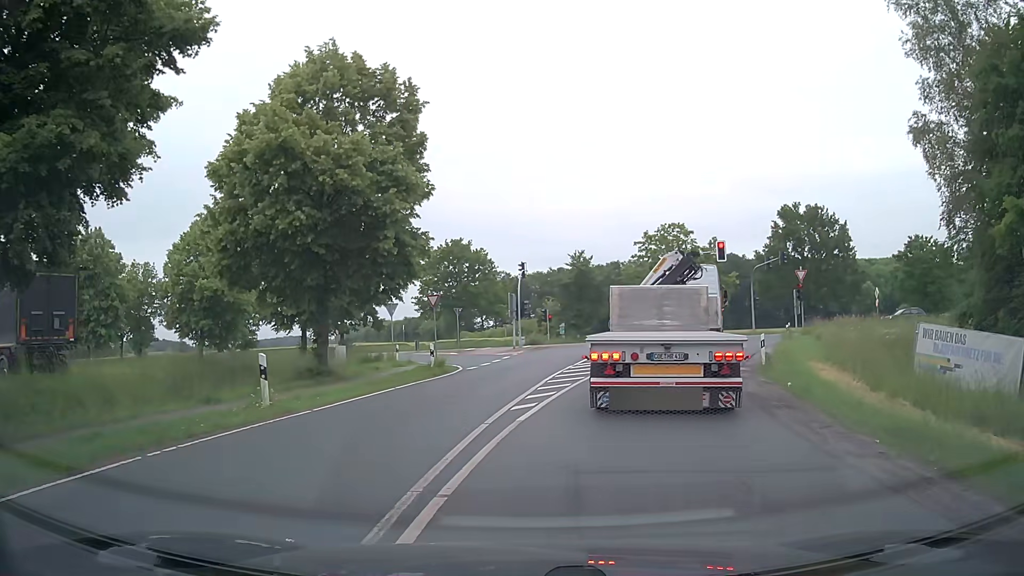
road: secondary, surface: asphalt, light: Day
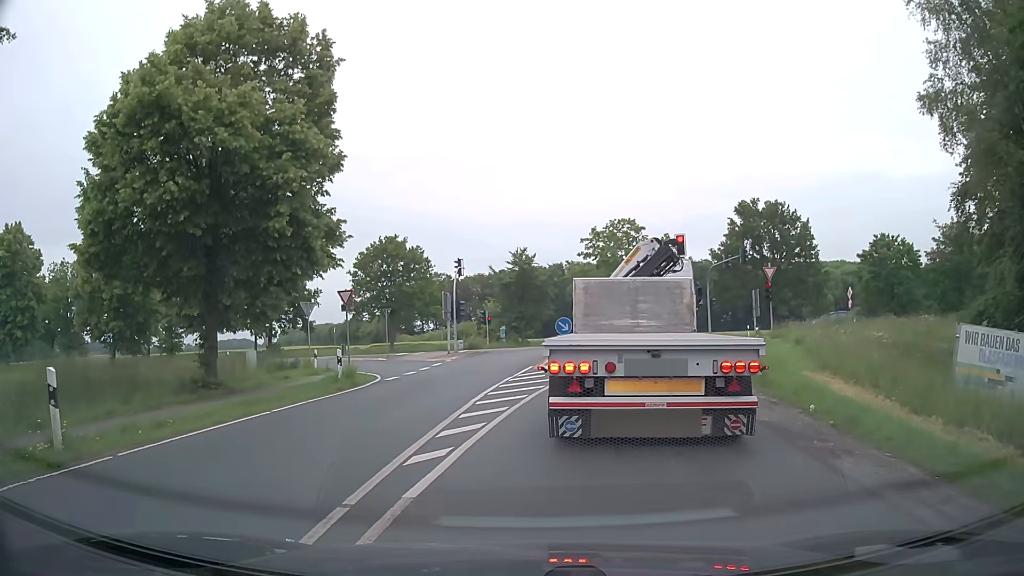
(+0.2, +4.4) m; +6°
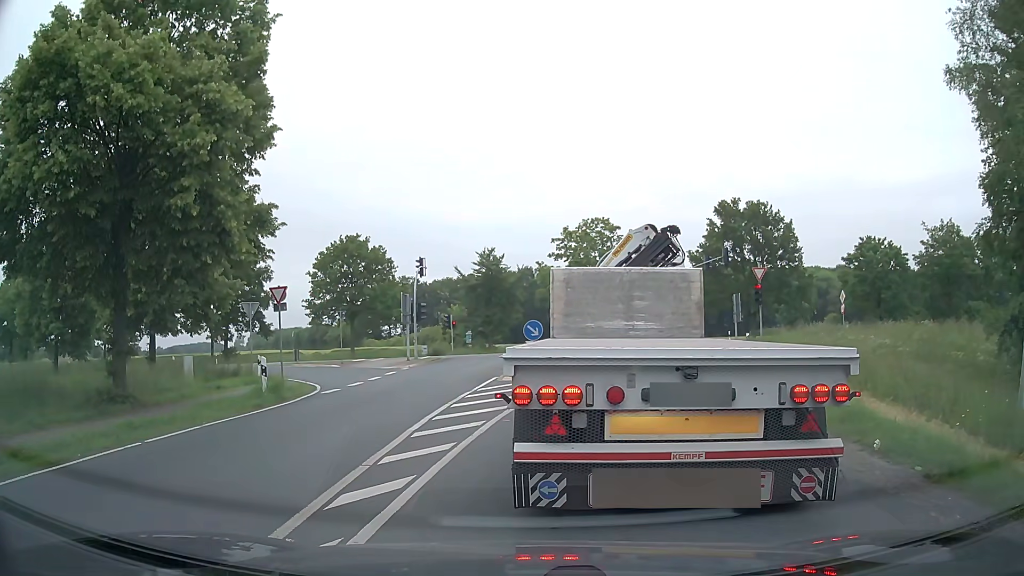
(+0.1, +3.2) m; +4°
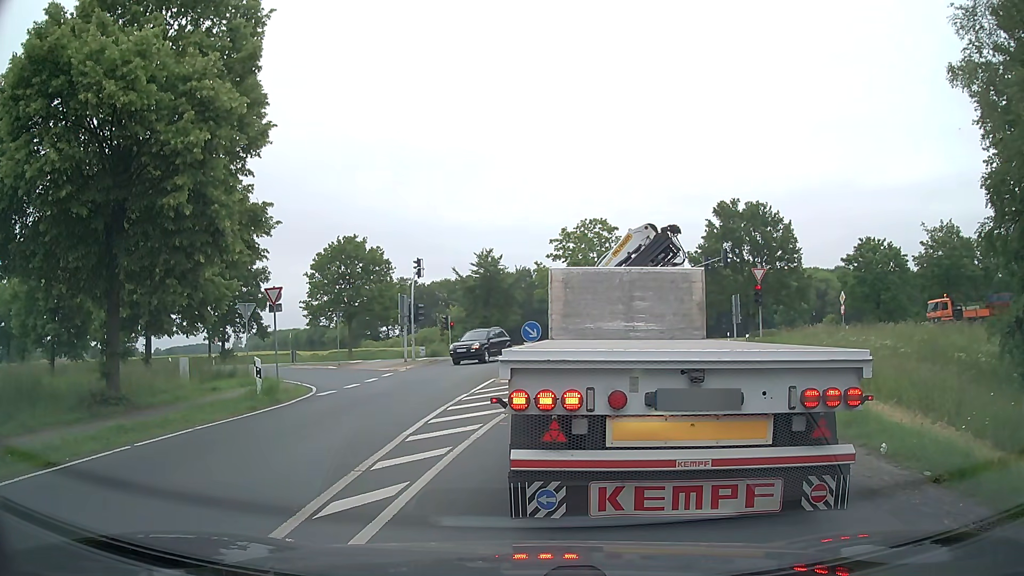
(0.0, +0.3) m; 0°
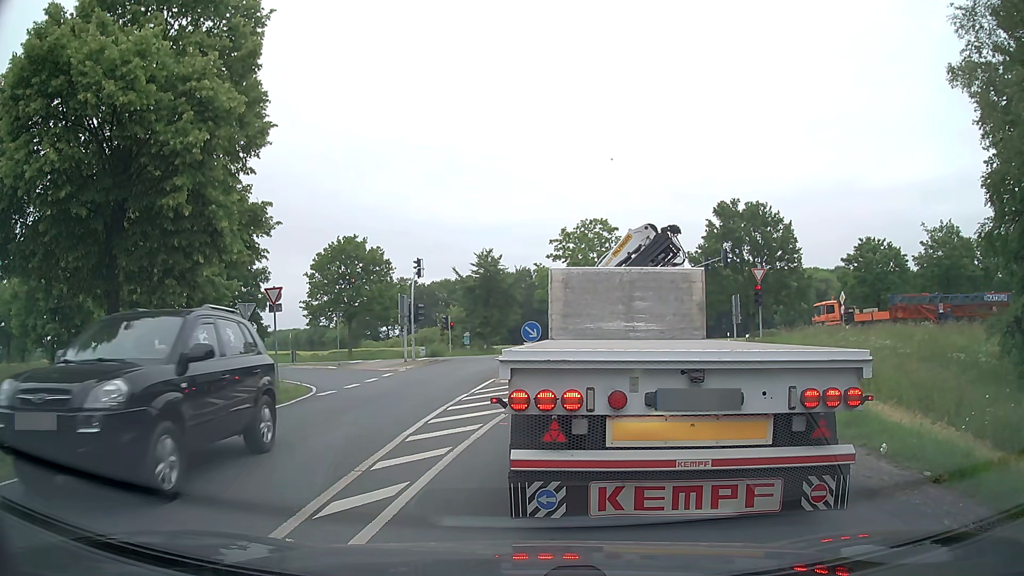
(0.0, 0.0) m; 0°
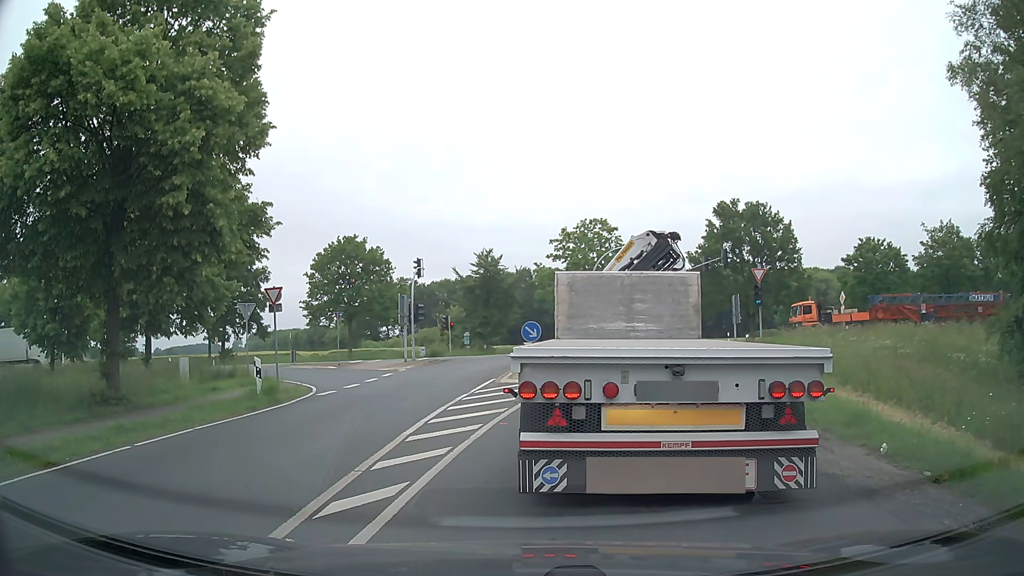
(0.0, 0.0) m; 0°
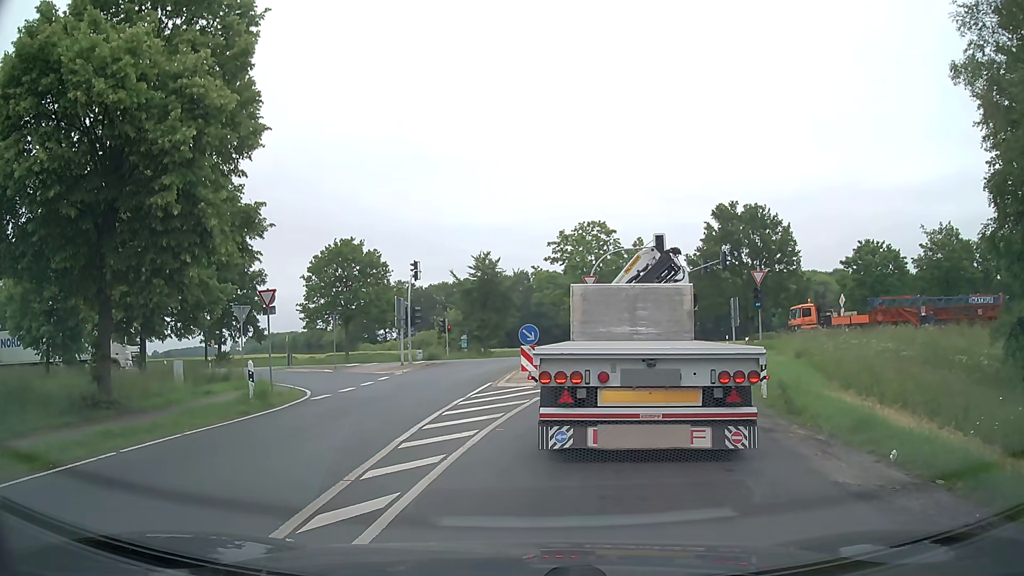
(0.0, +0.3) m; 0°
